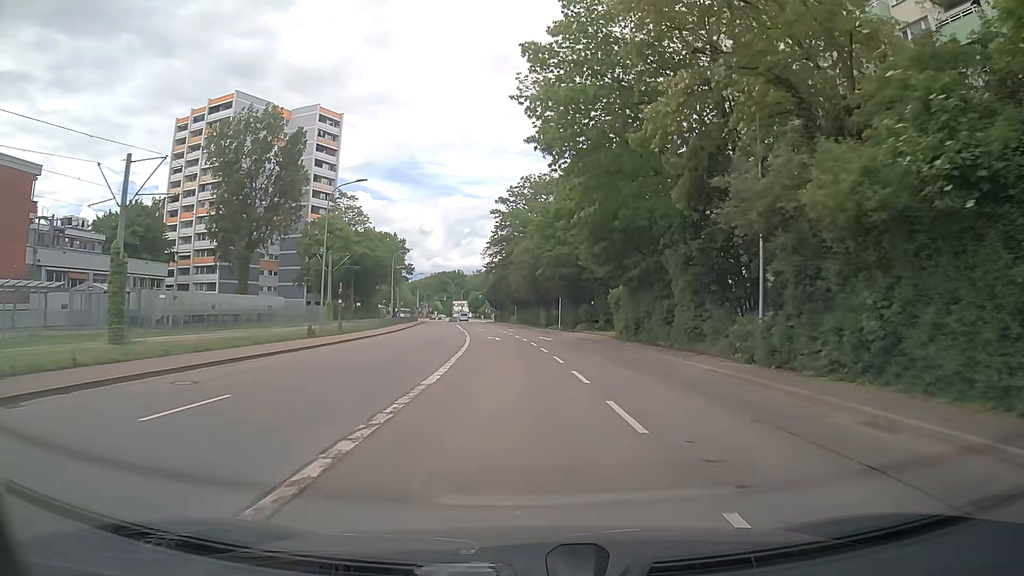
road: secondary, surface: asphalt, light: Day
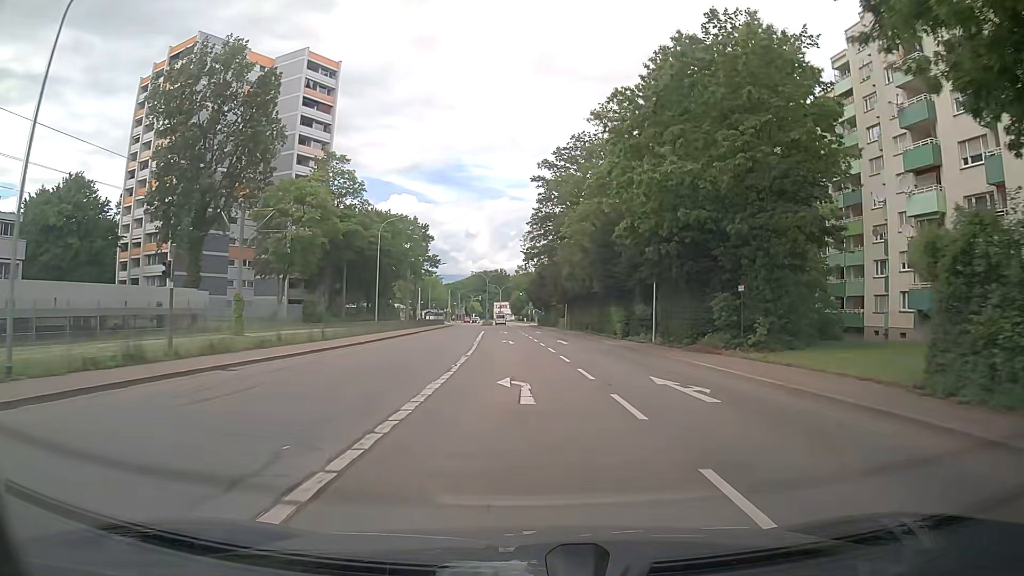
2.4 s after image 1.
(-0.8, +28.8) m; -4°
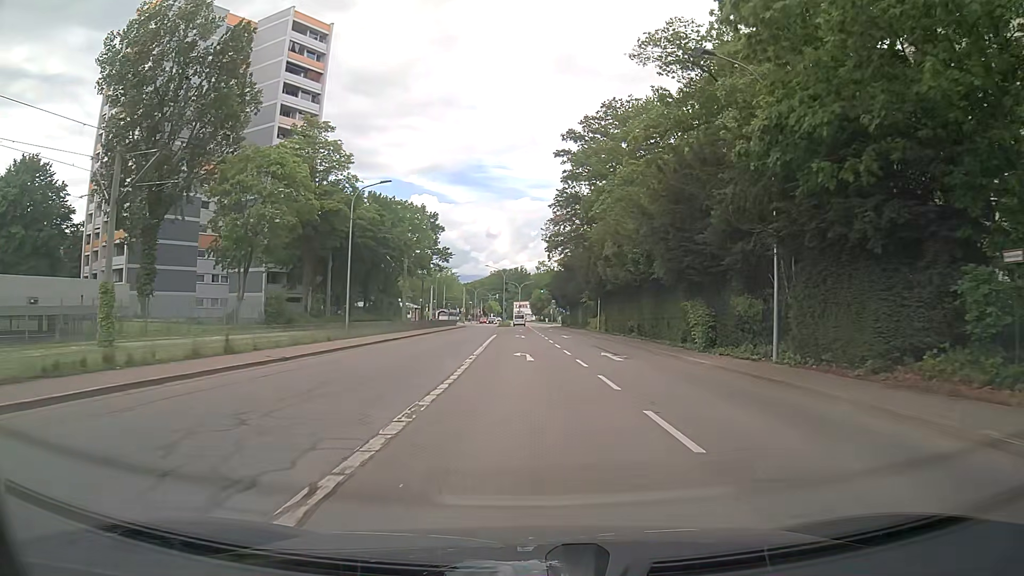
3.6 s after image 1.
(-0.2, +14.2) m; -1°
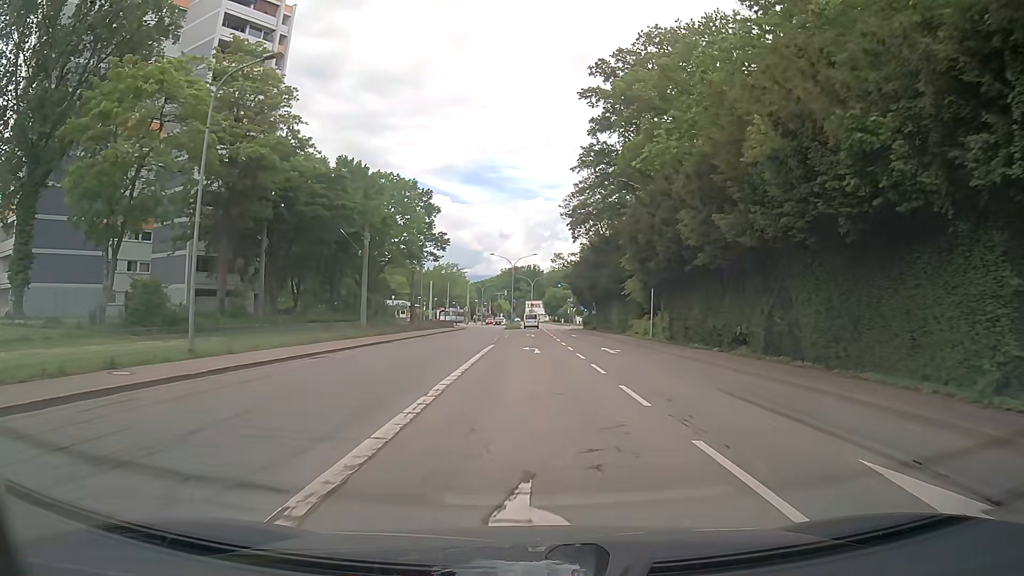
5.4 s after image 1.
(-0.3, +20.4) m; -1°
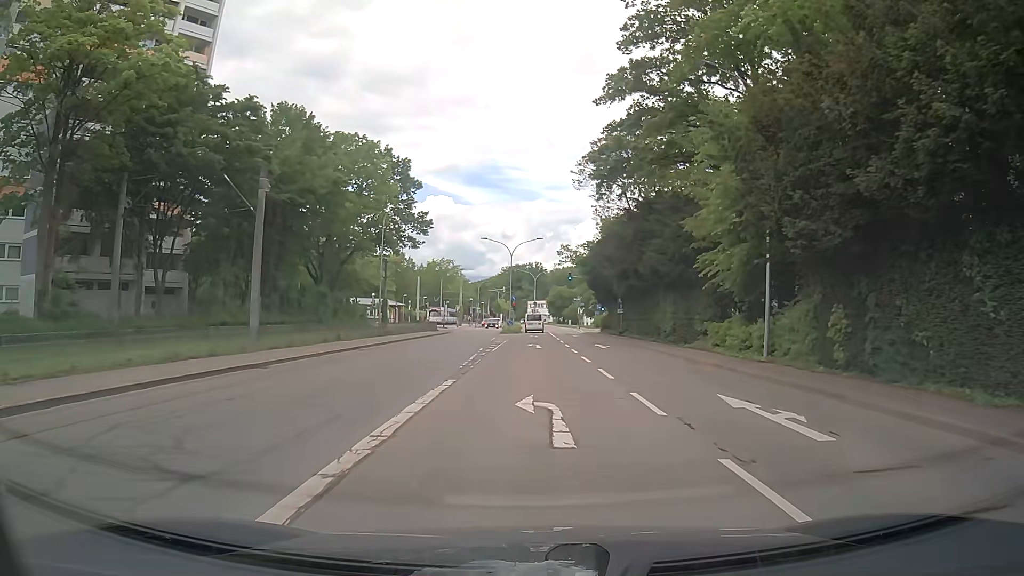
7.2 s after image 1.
(-0.1, +18.8) m; +1°
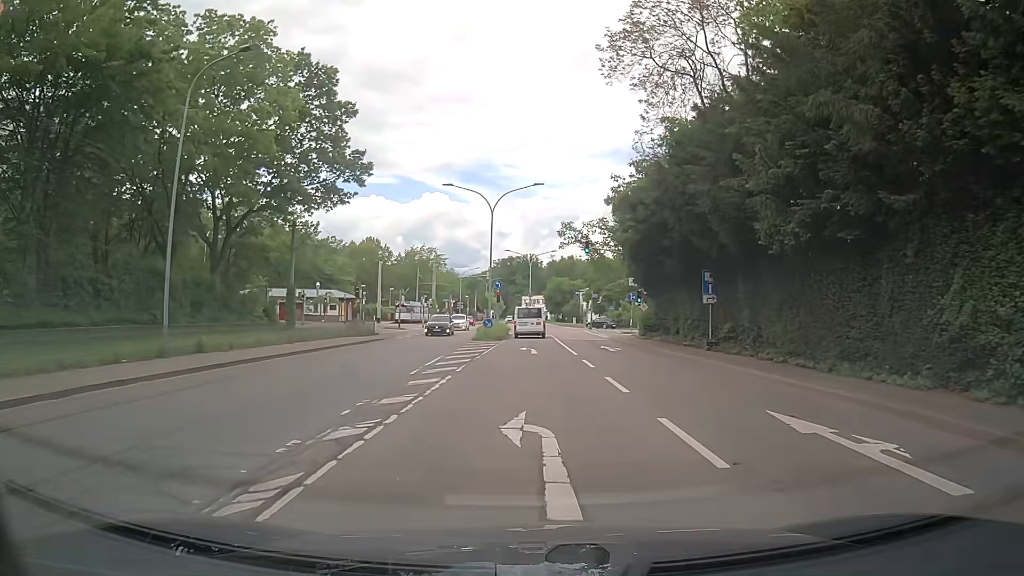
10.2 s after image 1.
(-0.3, +27.4) m; -1°
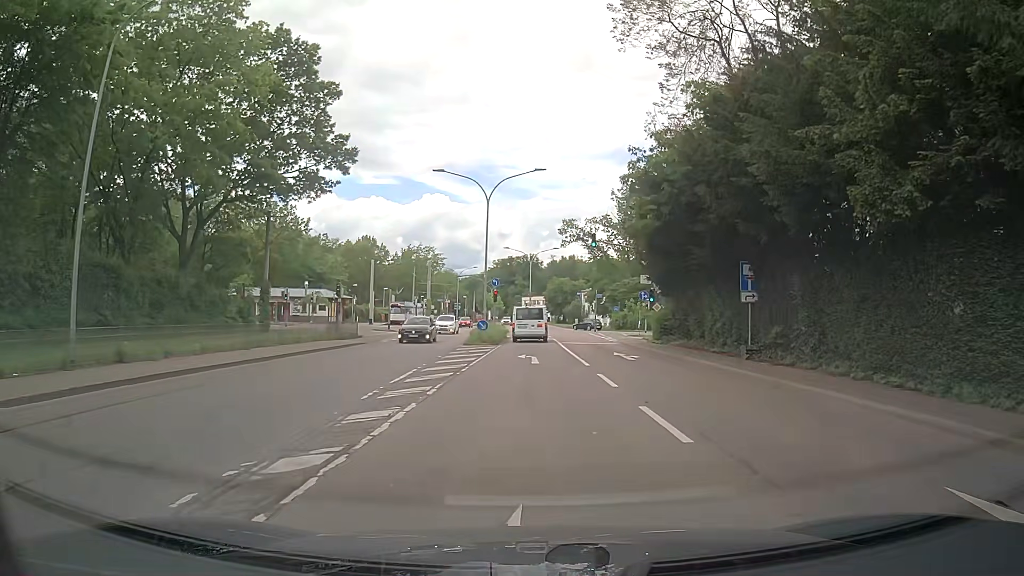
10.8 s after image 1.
(0.0, +4.6) m; 0°
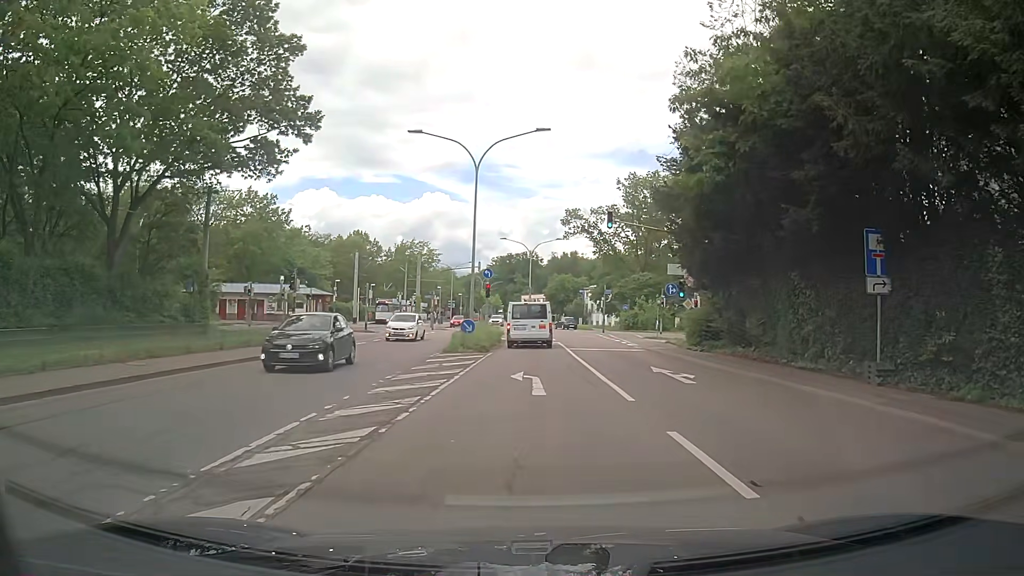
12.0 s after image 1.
(+0.2, +8.2) m; 0°
